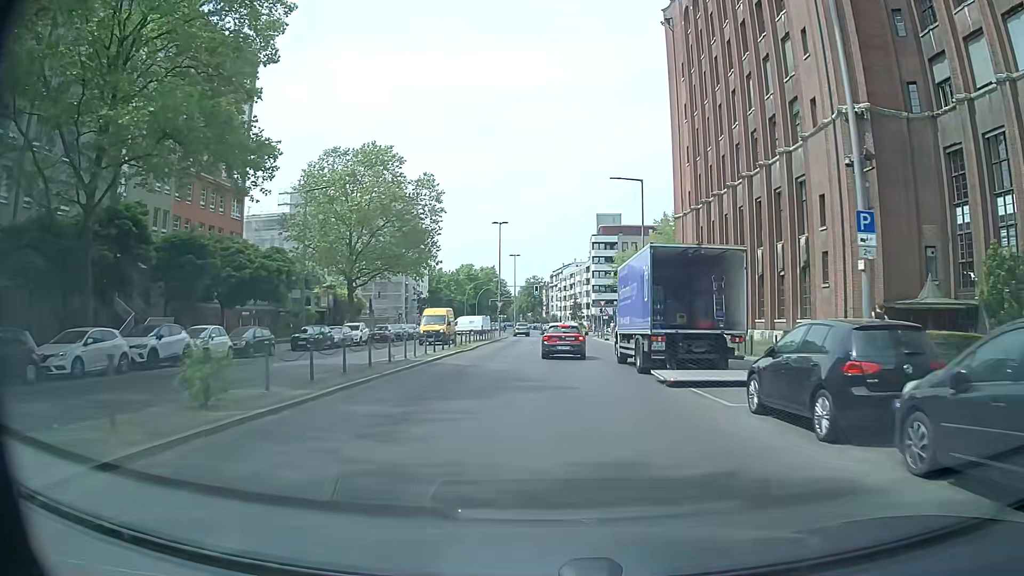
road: tertiary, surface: asphalt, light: Day
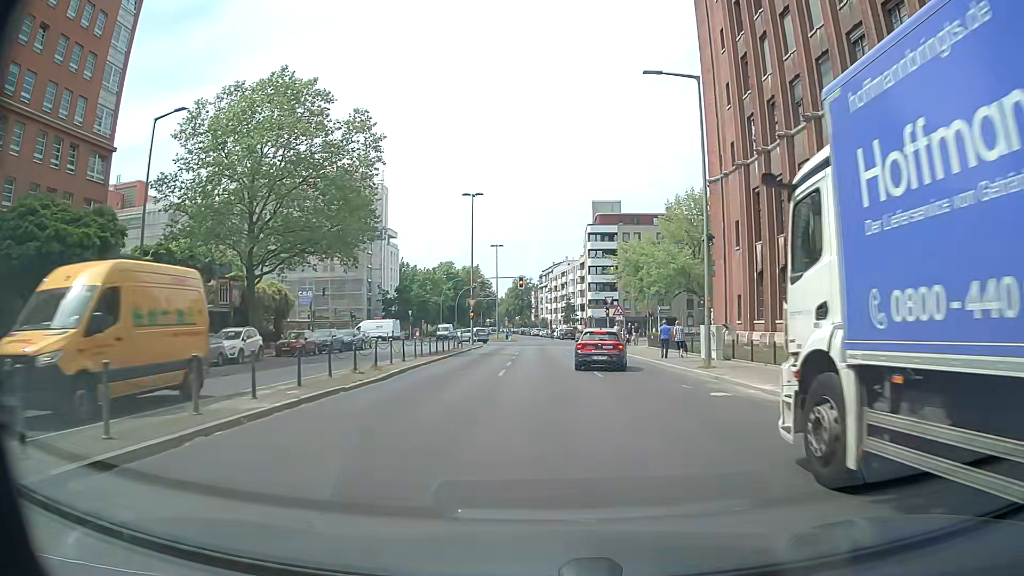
(+0.3, +18.9) m; +1°
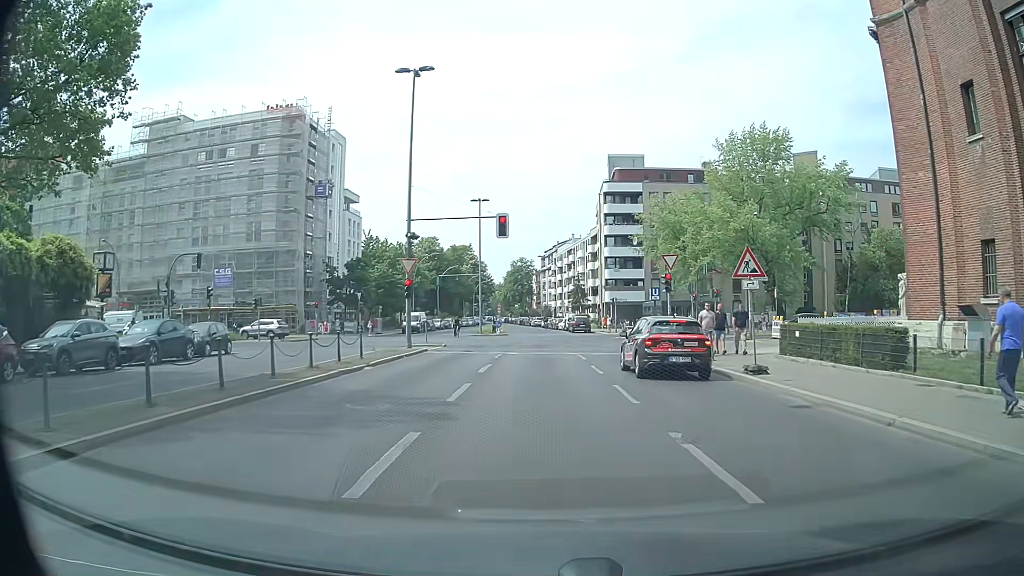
(+0.3, +26.7) m; +1°
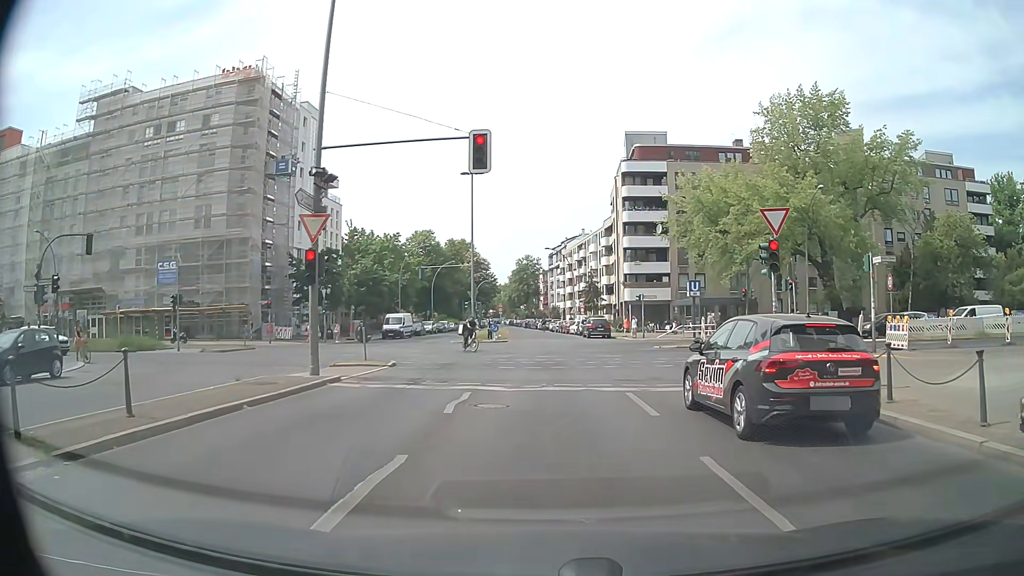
(-0.2, +12.9) m; 0°
